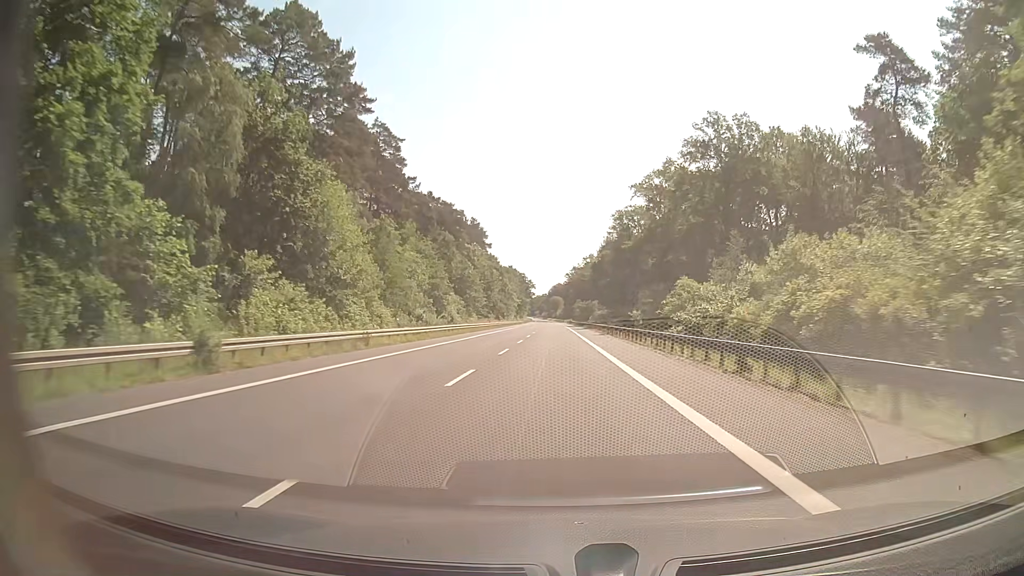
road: secondary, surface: asphalt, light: Day
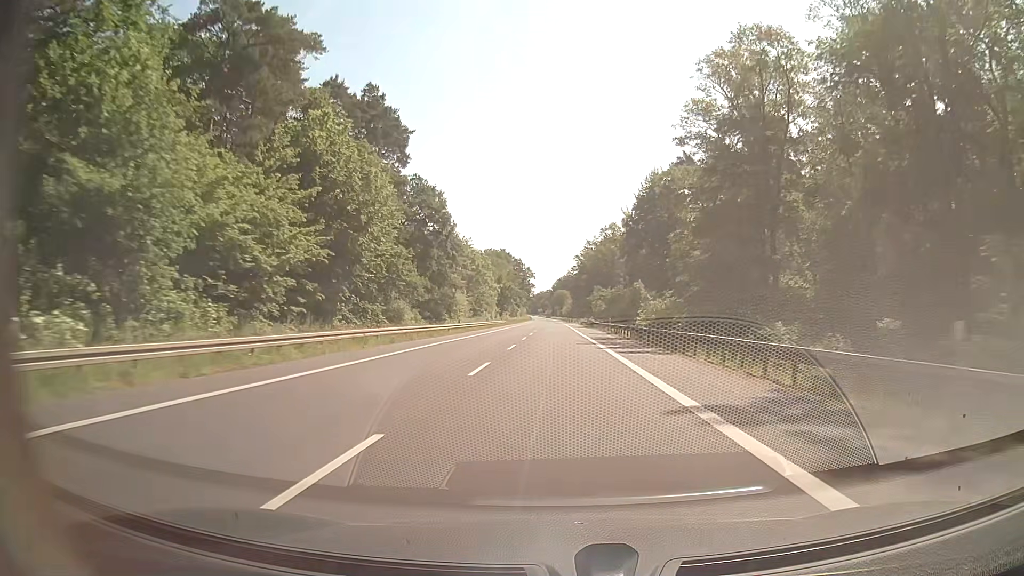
(-0.1, +81.8) m; 0°
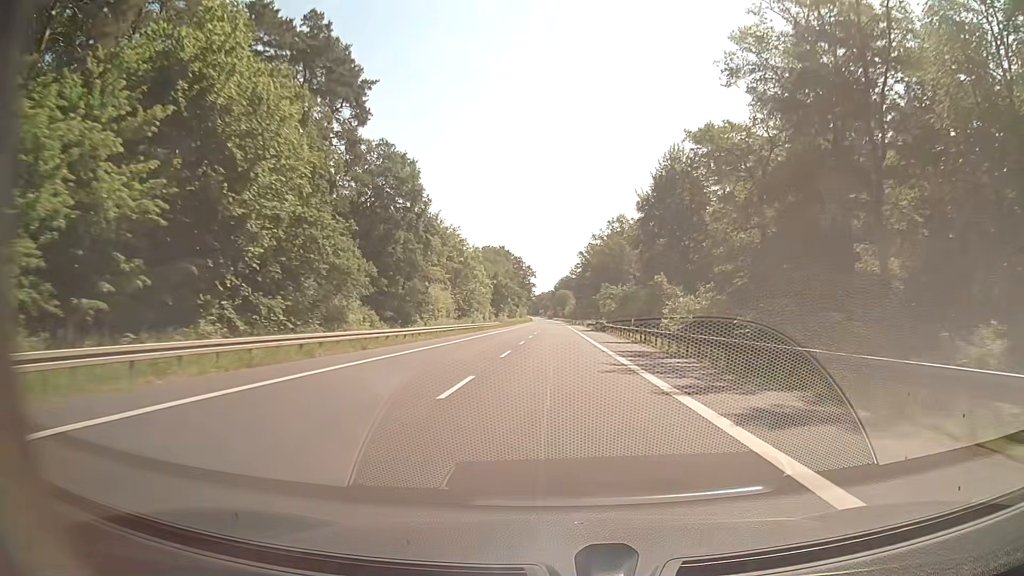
(0.0, +16.3) m; 0°
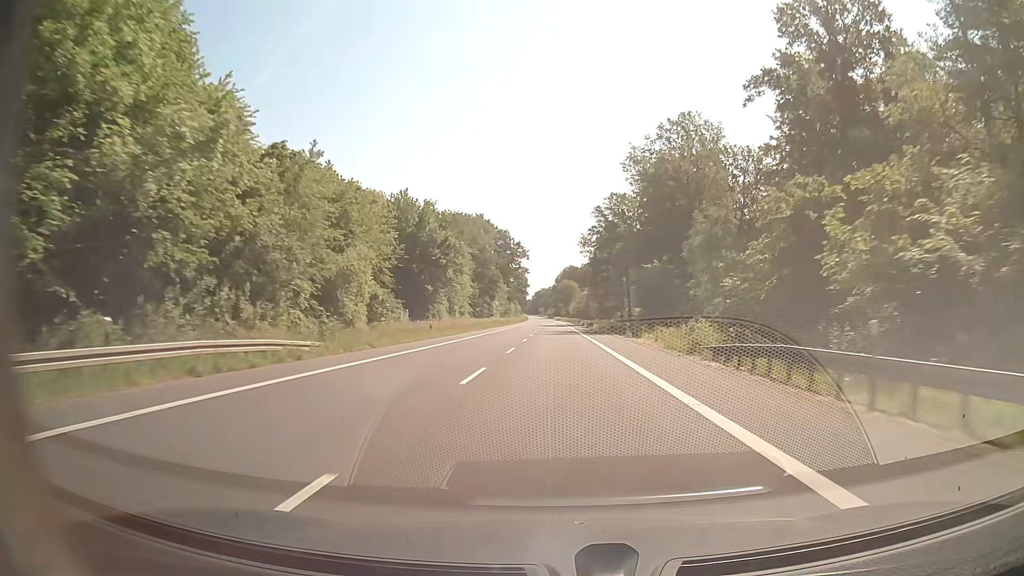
(-0.2, +81.6) m; 0°
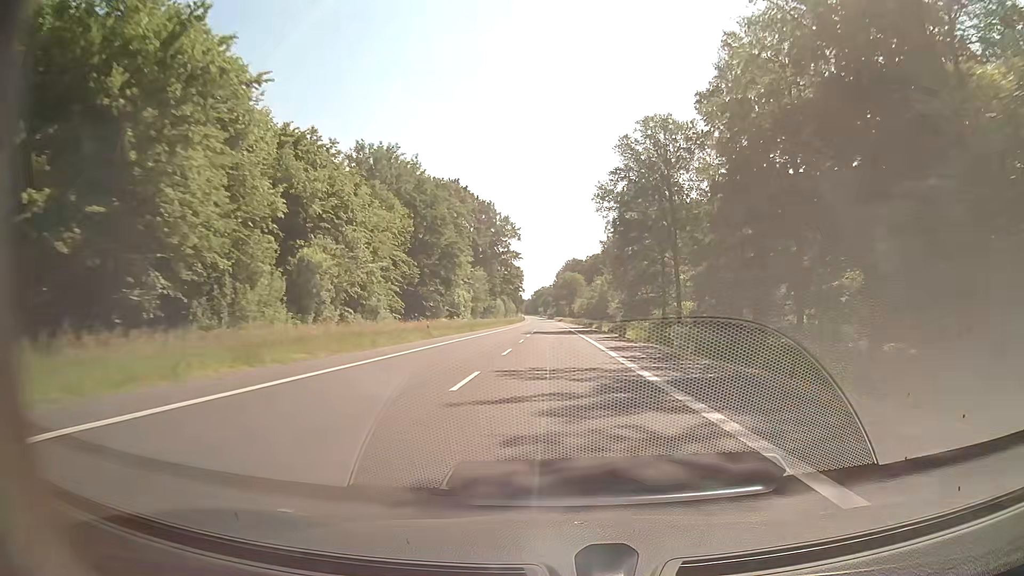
(-0.1, +48.9) m; 0°
(0, +10) (0, +20) (0, +30) (0, +40) (0, +50) (0, +60) (0, +70) (-1, +80) (-1, +90) (-1, +100) m
